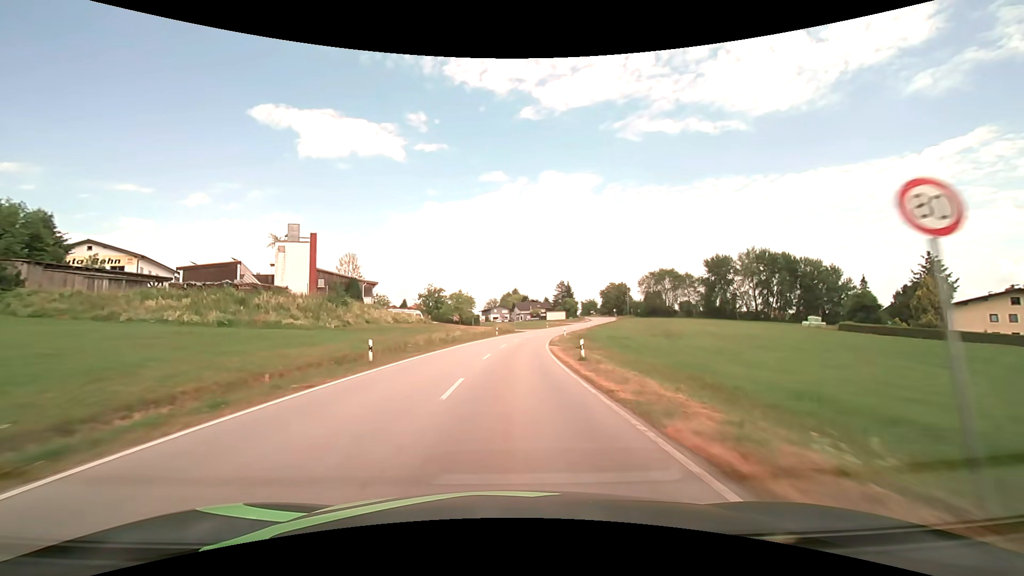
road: secondary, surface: asphalt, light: Day
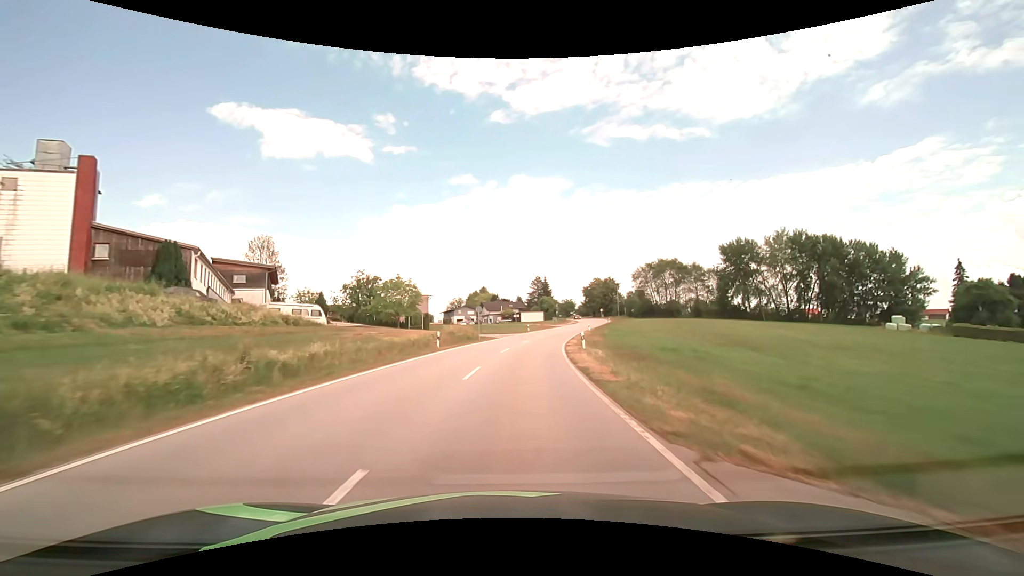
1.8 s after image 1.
(+0.9, +32.7) m; +3°
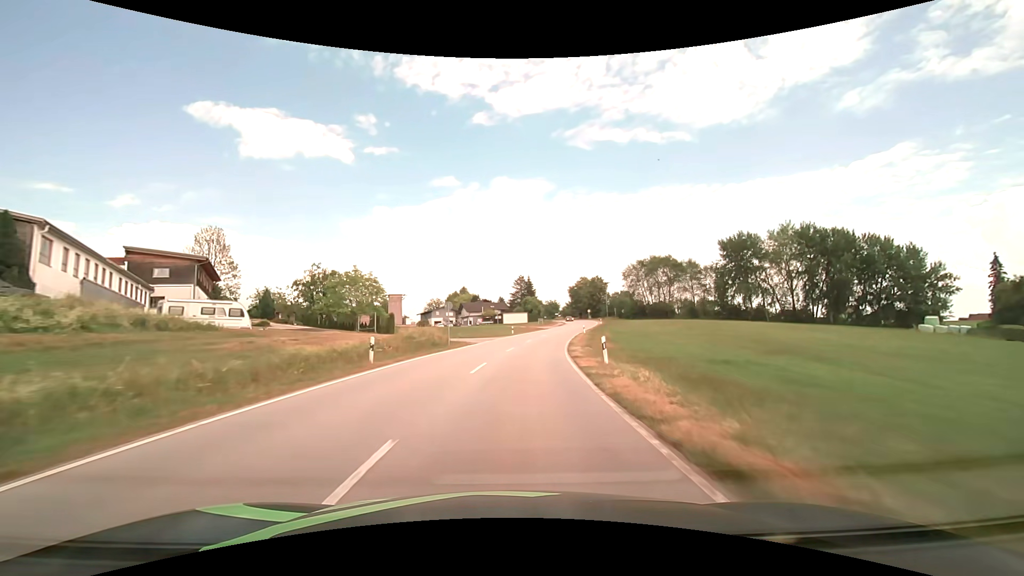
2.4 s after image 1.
(+0.2, +10.8) m; +2°
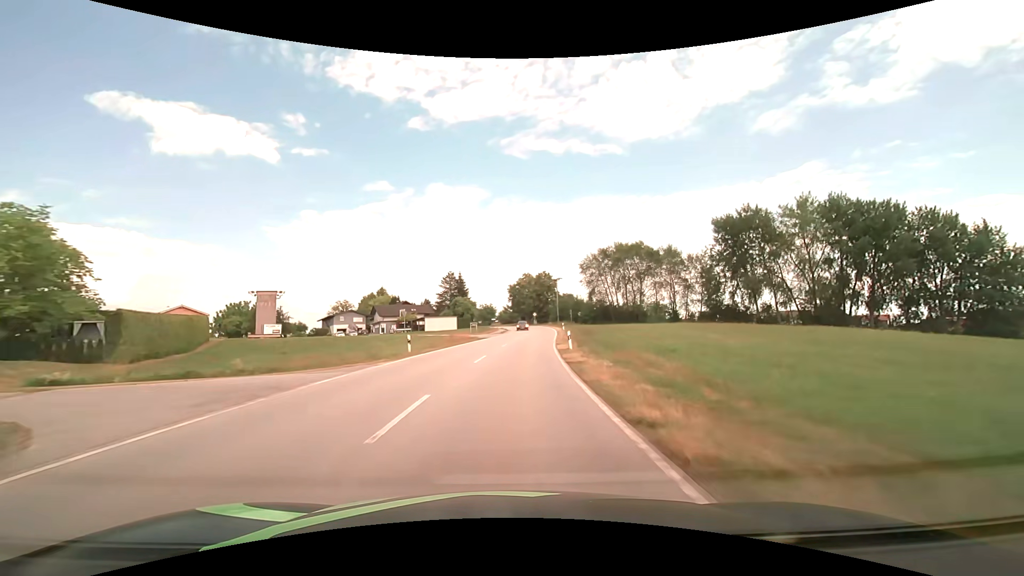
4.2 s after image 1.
(+2.1, +32.1) m; +8°
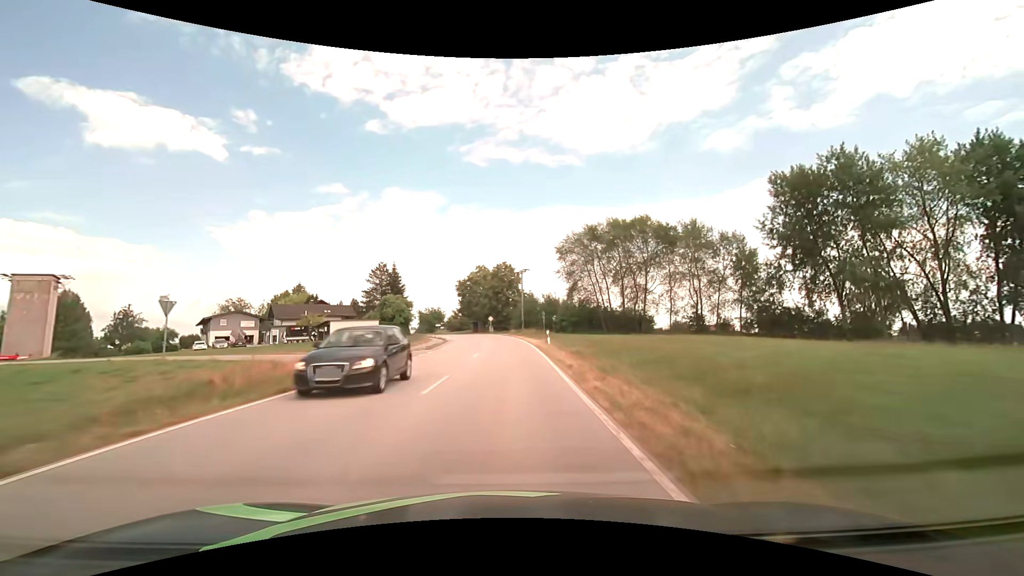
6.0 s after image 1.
(+1.5, +31.9) m; +5°
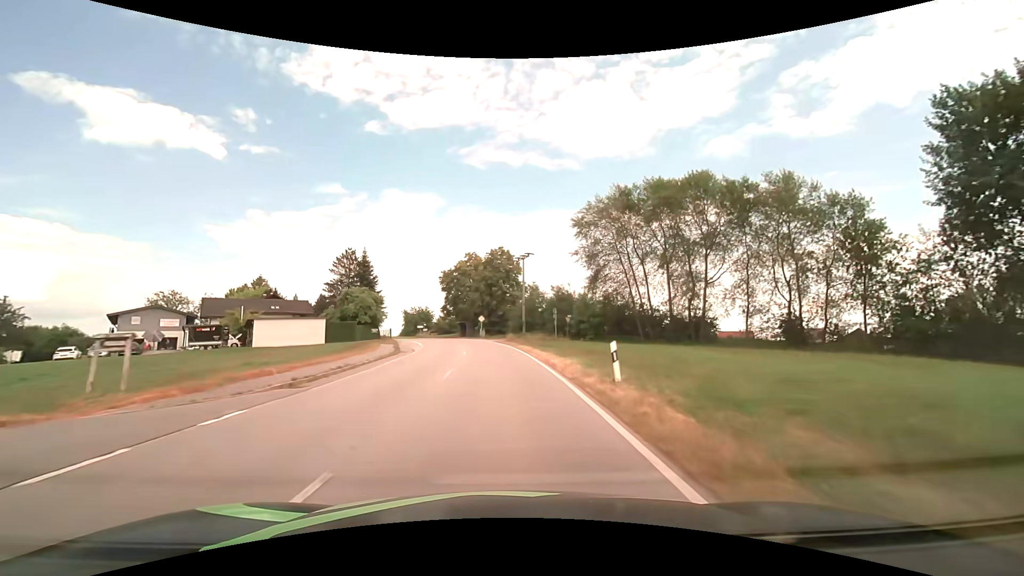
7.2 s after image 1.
(+0.1, +21.2) m; 0°
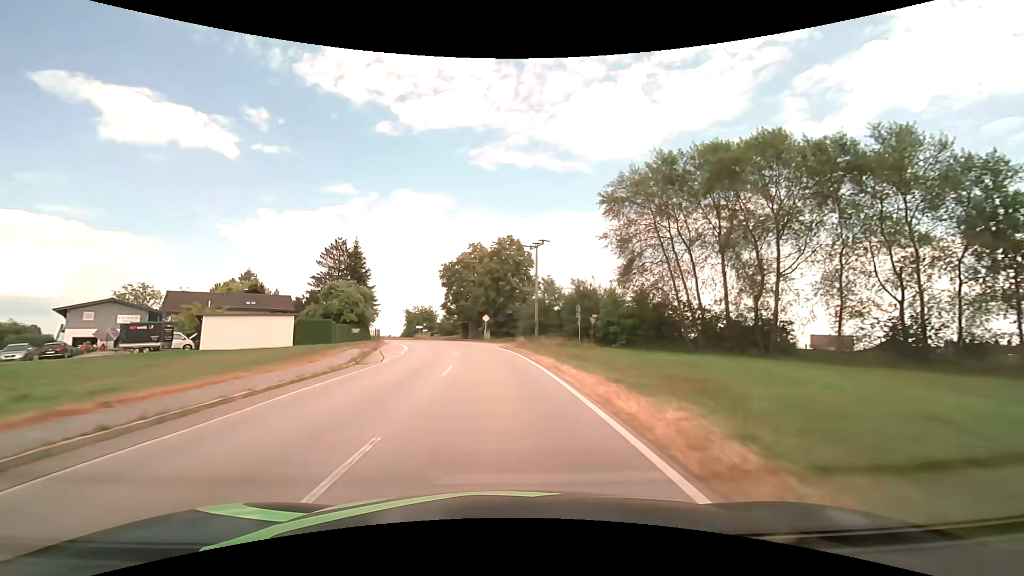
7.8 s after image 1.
(-0.1, +10.6) m; -1°
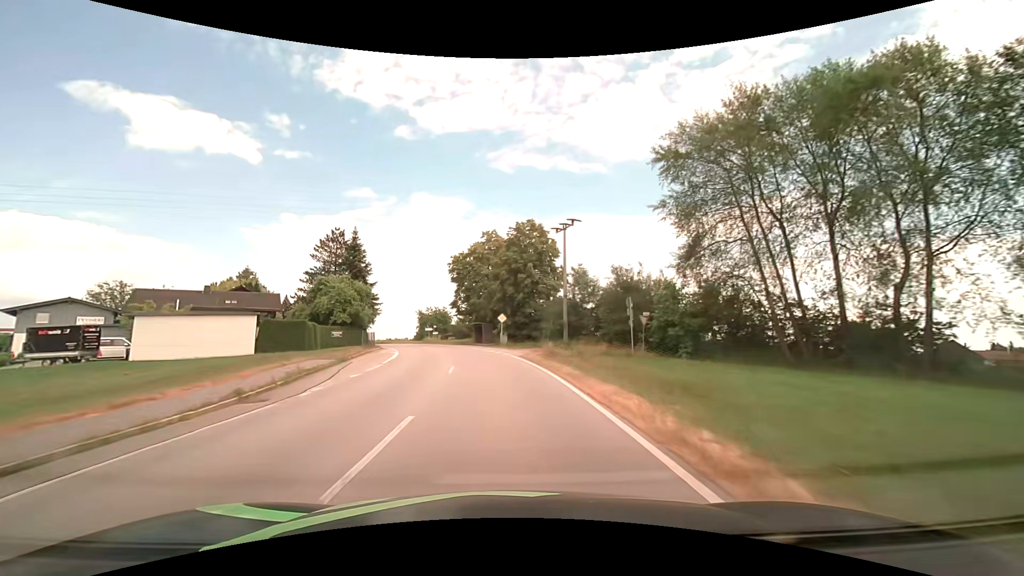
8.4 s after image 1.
(-0.1, +10.6) m; -2°
(0, +10) (-1, +20) (-2, +30) (-4, +40) (-6, +49) (-9, +59) (-13, +68) (-17, +78) (-21, +86) (-27, +95) m
